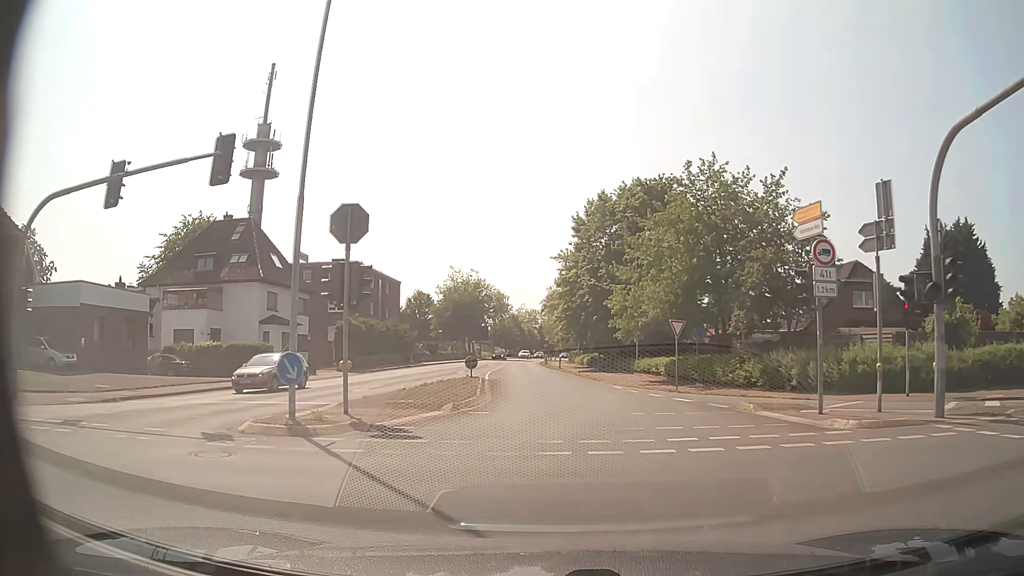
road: secondary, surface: asphalt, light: Day
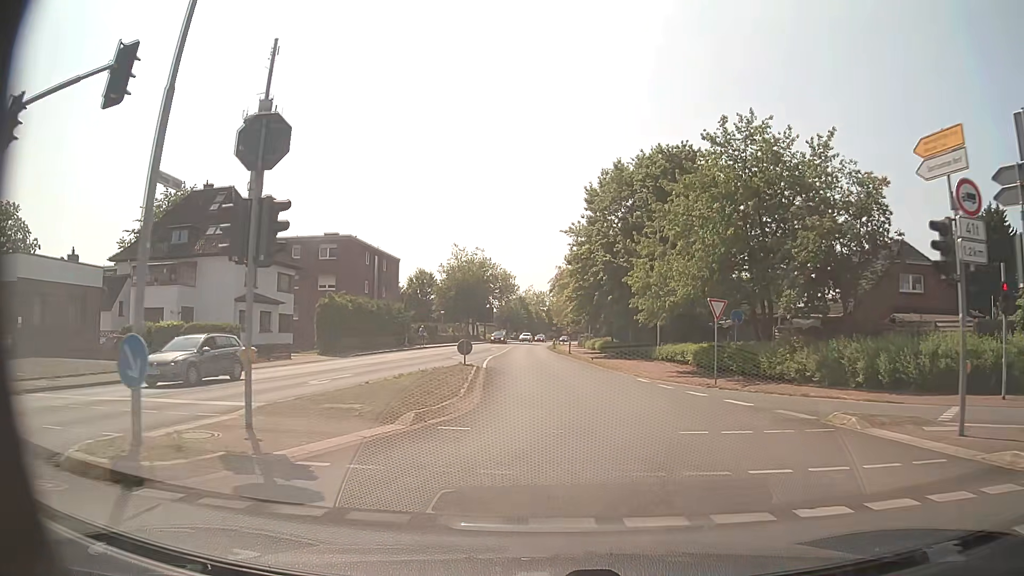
(-0.1, +5.7) m; -1°
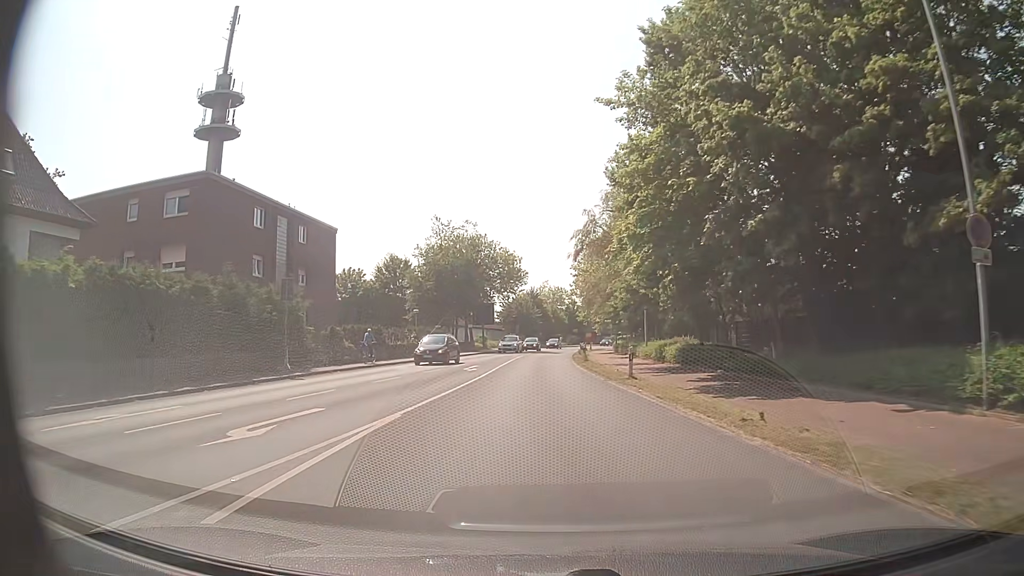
(-0.1, +30.1) m; -1°
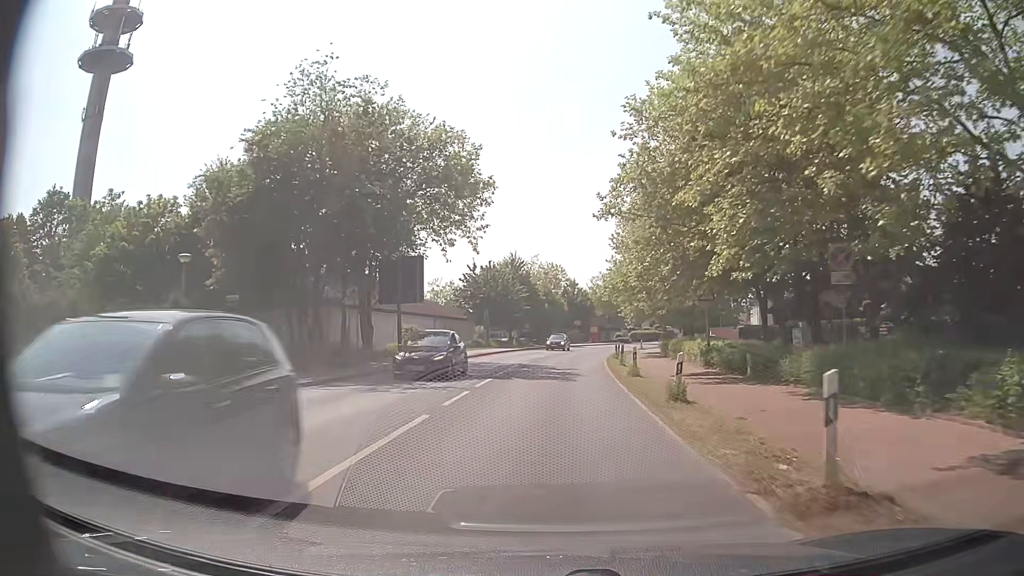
(-0.1, +41.7) m; +1°
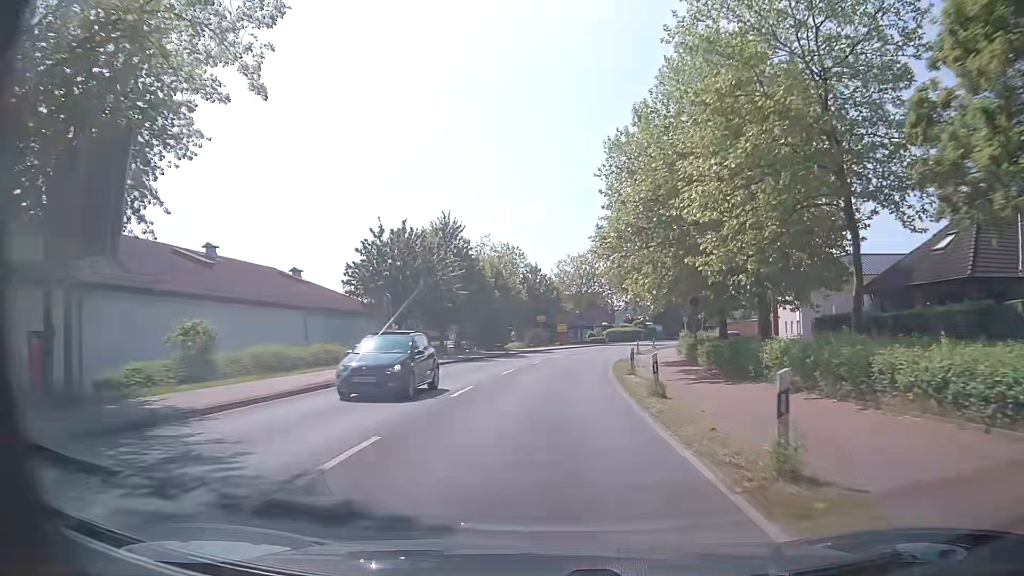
(+0.8, +24.5) m; +4°
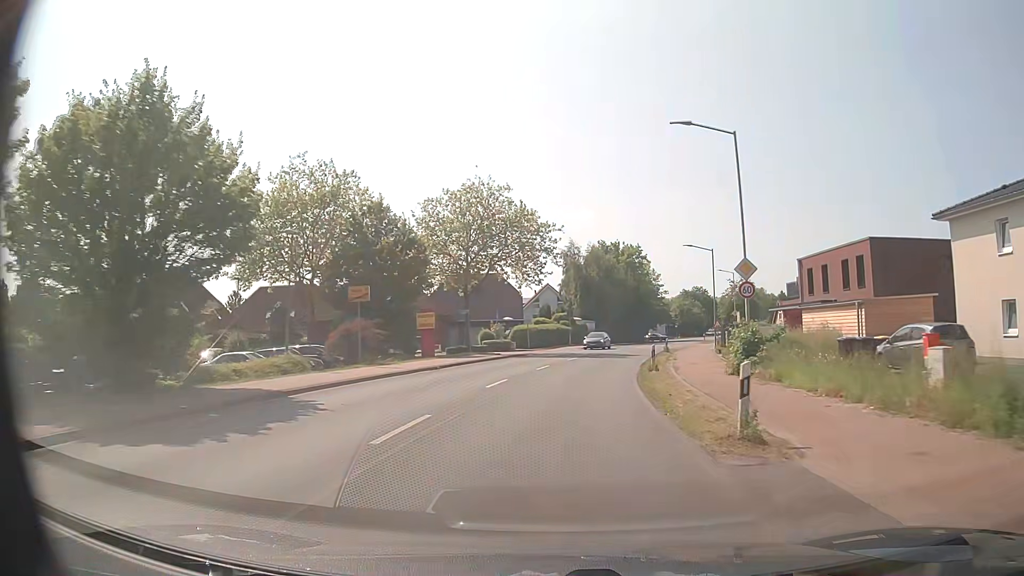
(+2.5, +42.6) m; +8°
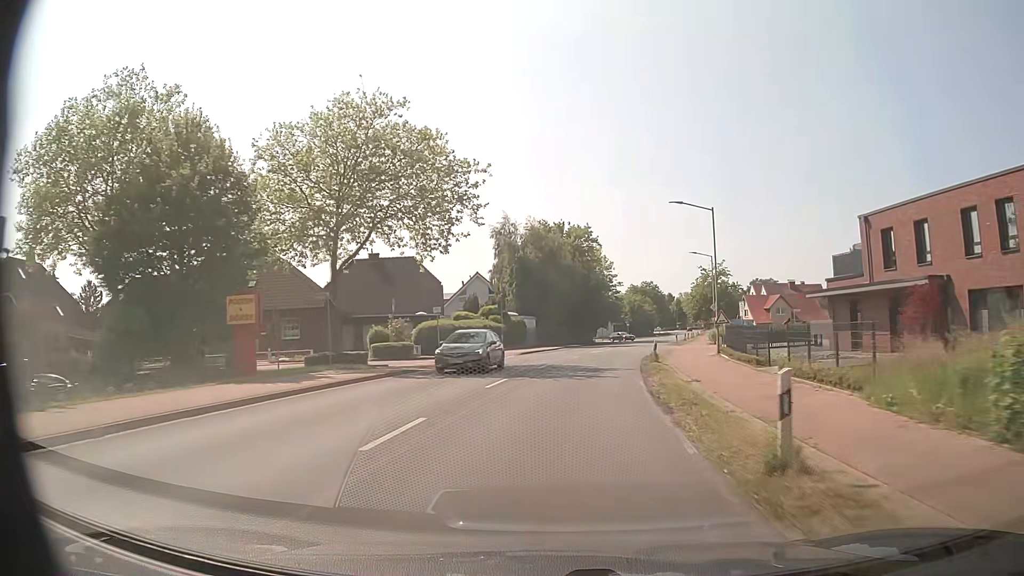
(+0.9, +18.5) m; +5°
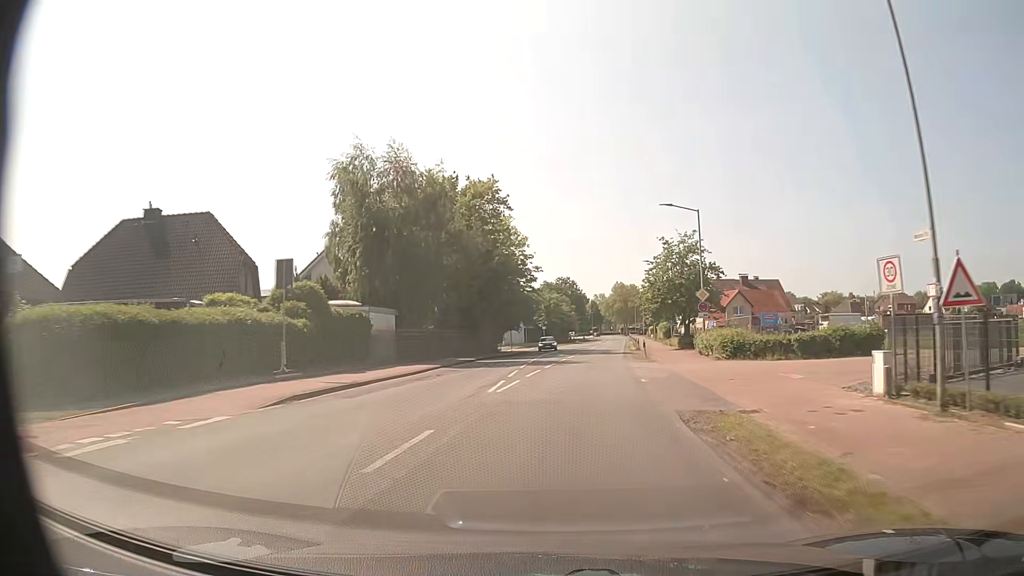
(+1.8, +27.9) m; +8°
(0, +10) (+1, +20) (+2, +30) (+3, +40) (+4, +50) (+5, +60) (+7, +70) (+8, +80) (+9, +89) (+10, +99) m
